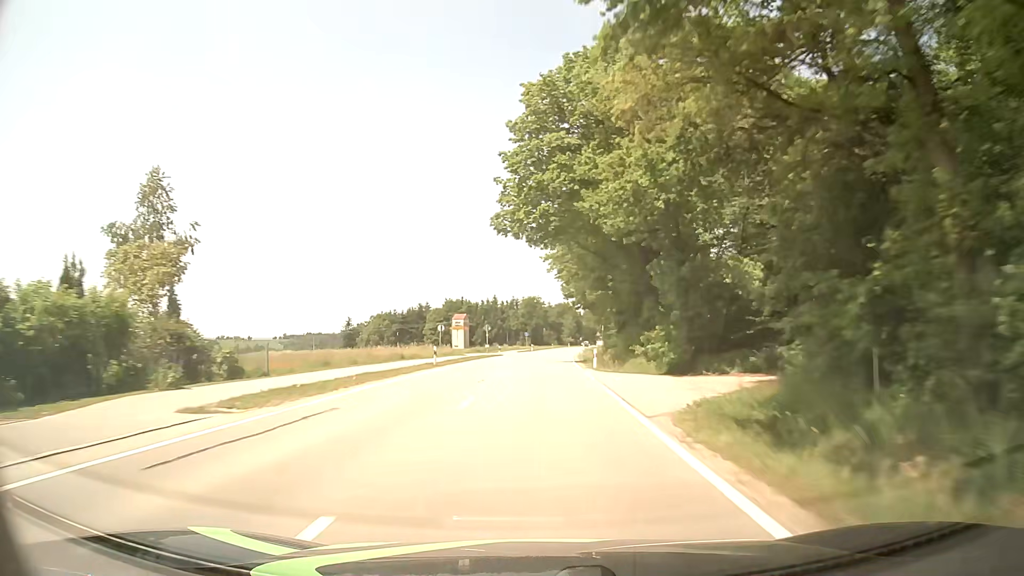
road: tertiary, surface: asphalt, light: Day
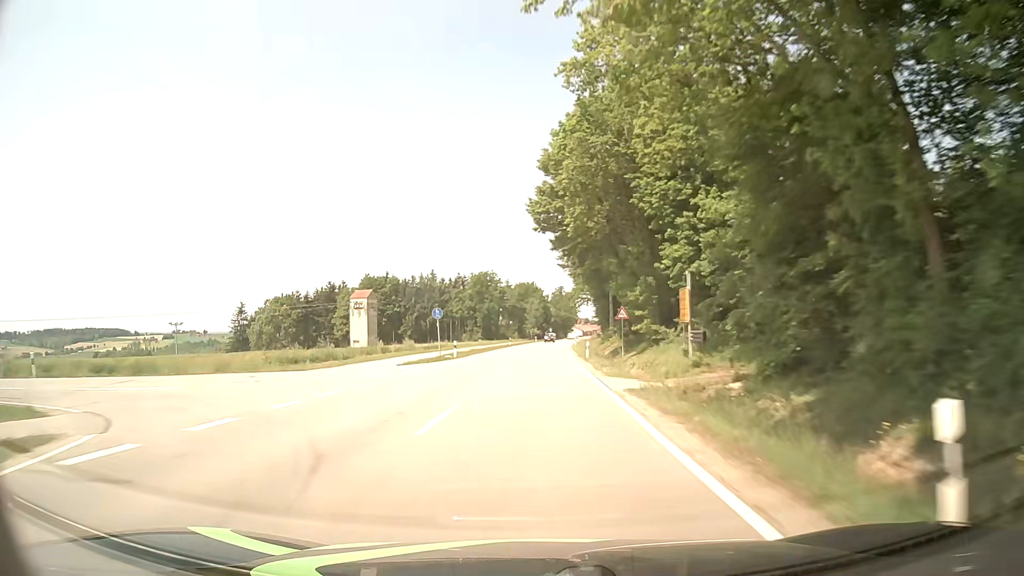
(+2.2, +63.6) m; +3°
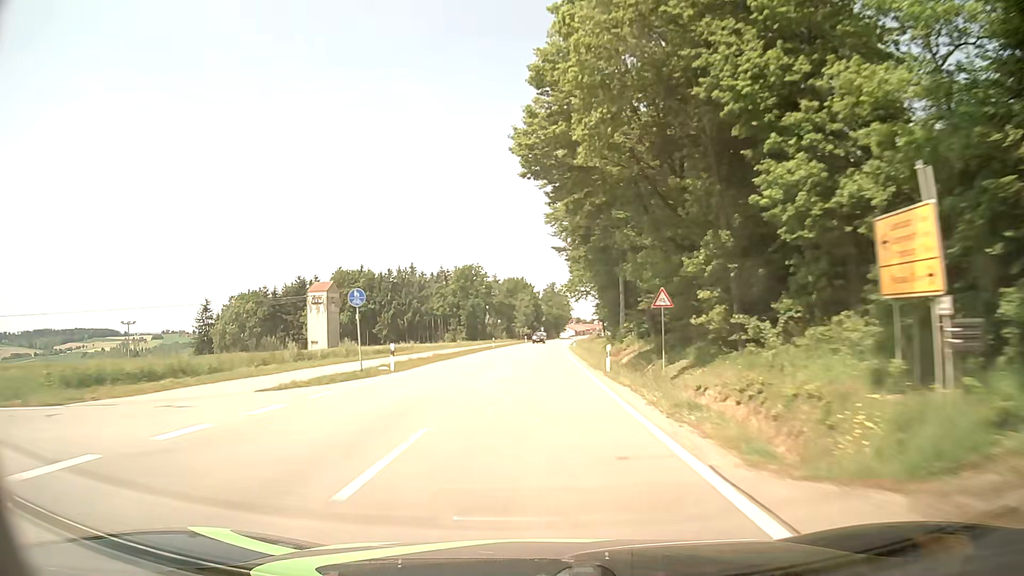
(+0.2, +15.9) m; +1°
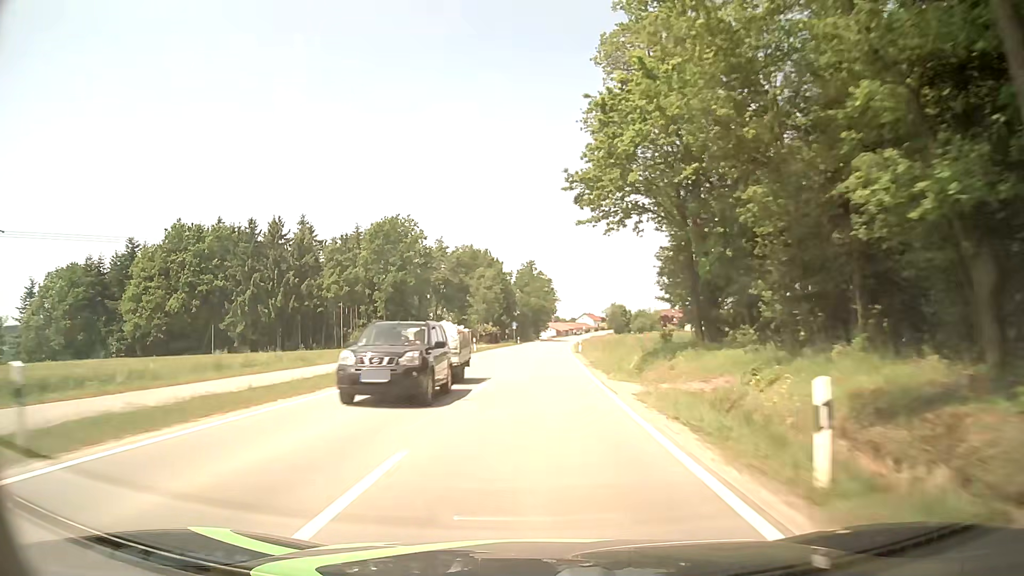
(+1.2, +61.2) m; +2°
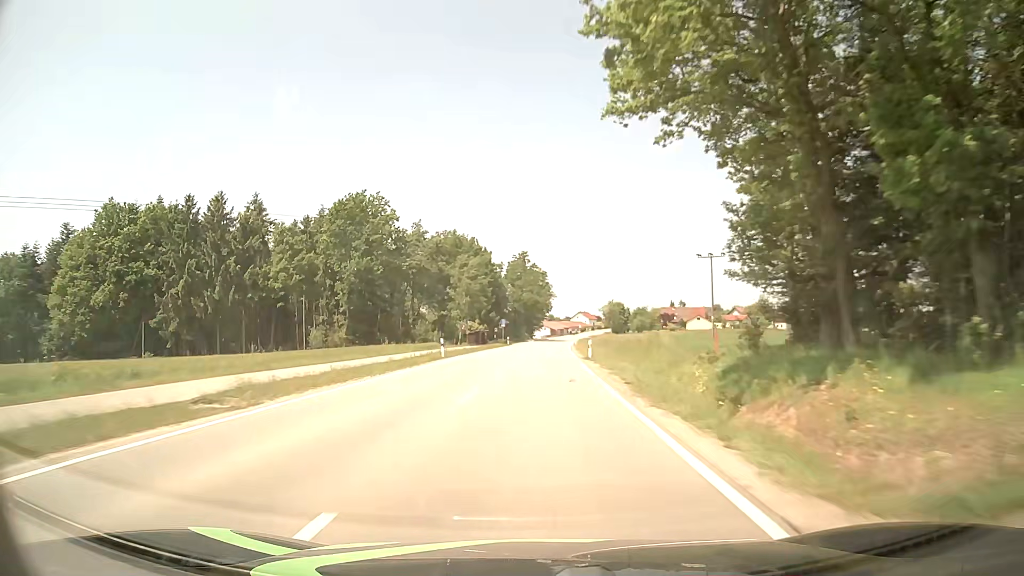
(+0.1, +14.8) m; 0°
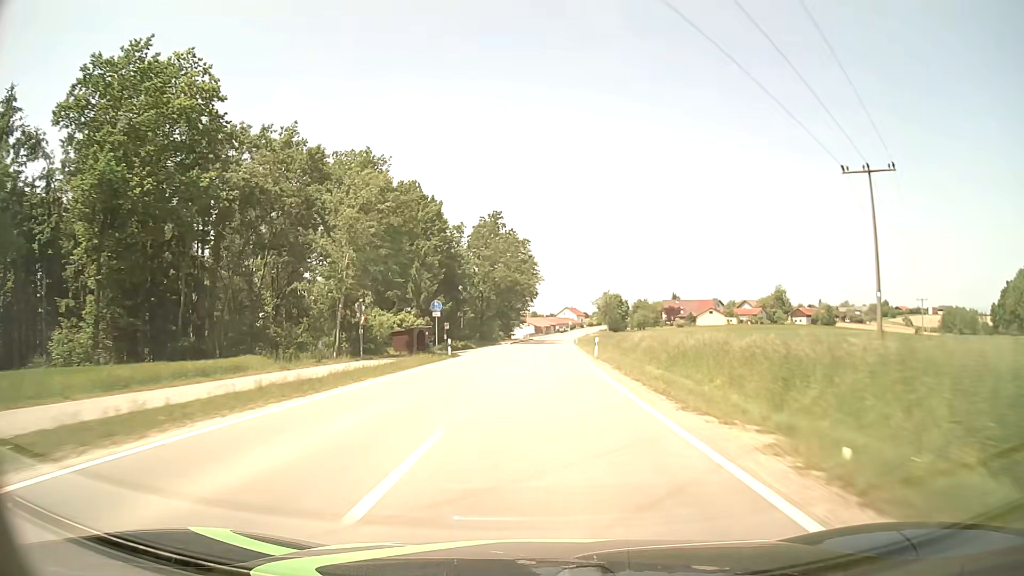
(+0.6, +43.0) m; +2°
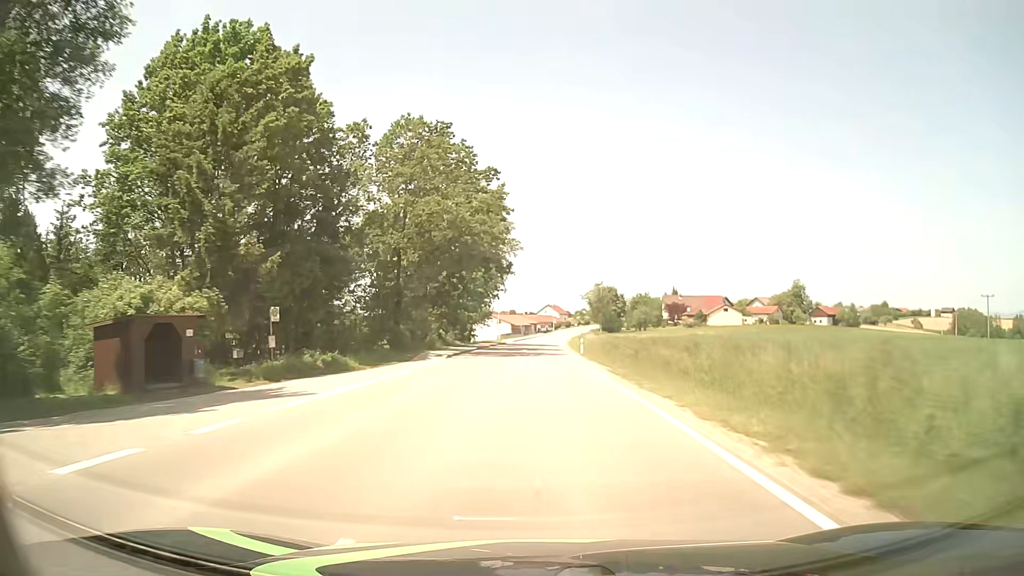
(+0.5, +39.5) m; +2°
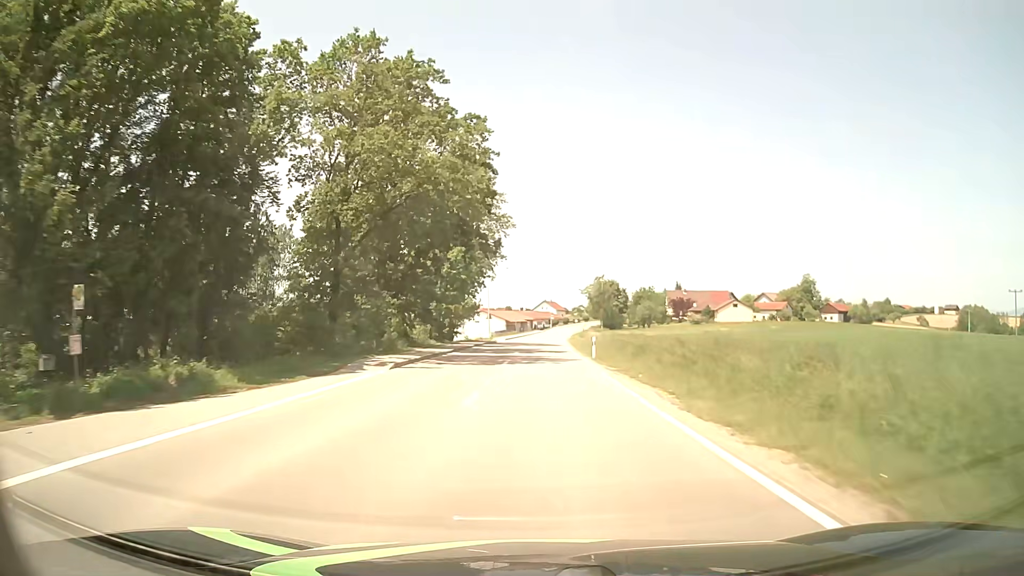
(+0.1, +12.1) m; +1°
(0, +10) (0, +20) (0, +30) (0, +40) (0, +50) (+1, +60) (+1, +70) (+1, +80) (+2, +90) (+2, +100) m
